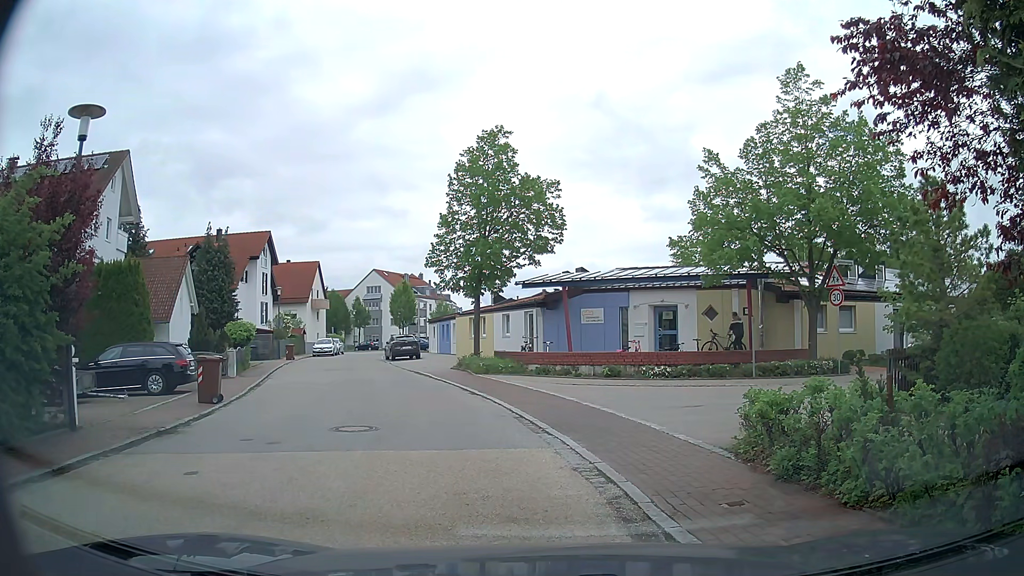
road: residential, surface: asphalt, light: Day
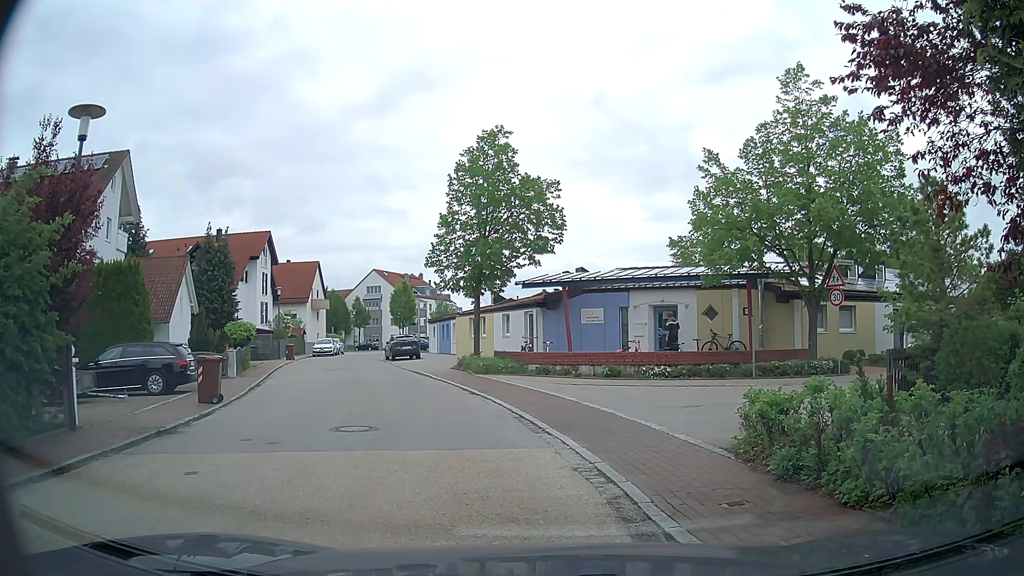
(0.0, 0.0) m; 0°
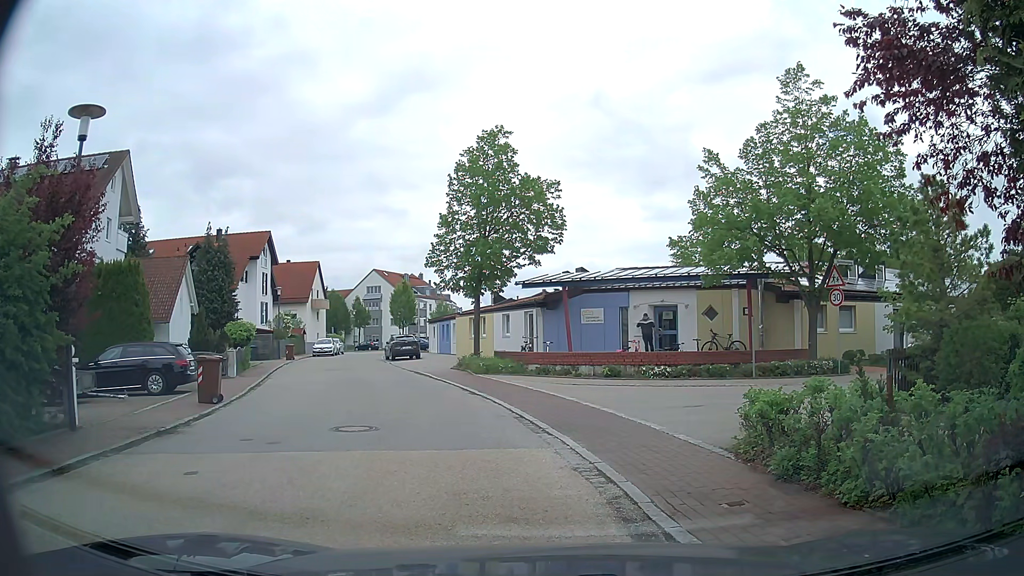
(0.0, 0.0) m; 0°
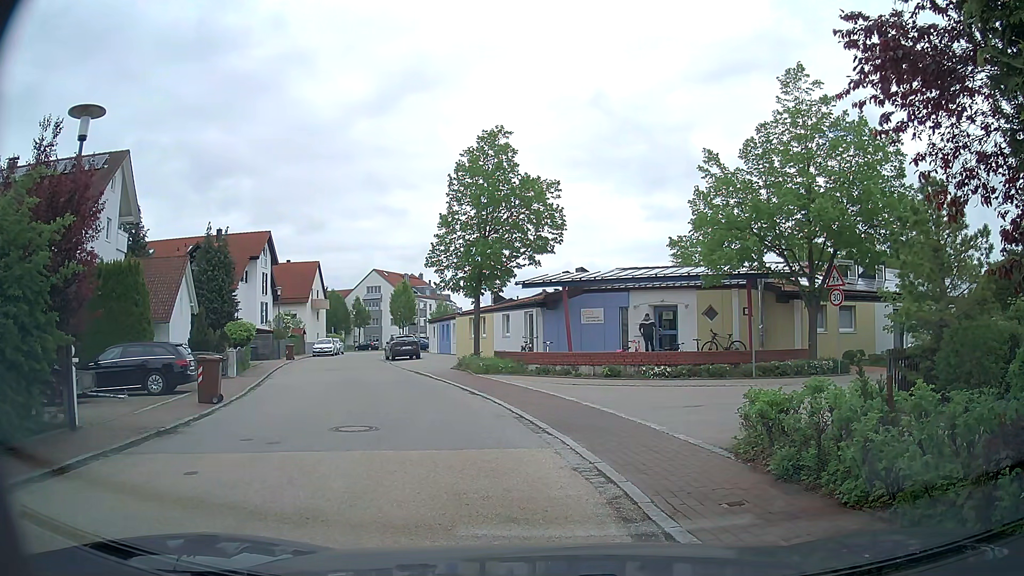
(0.0, 0.0) m; 0°
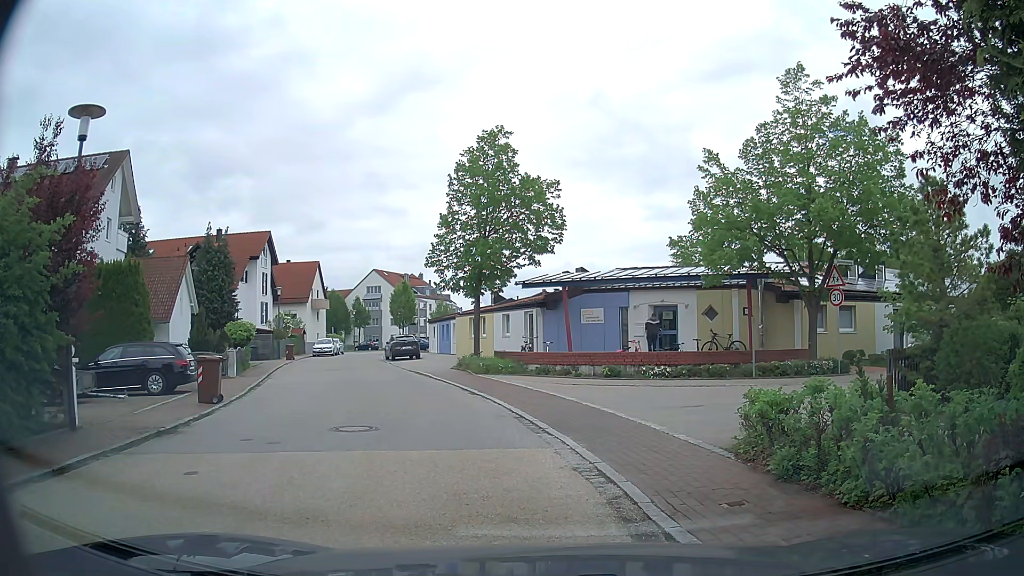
(0.0, 0.0) m; 0°
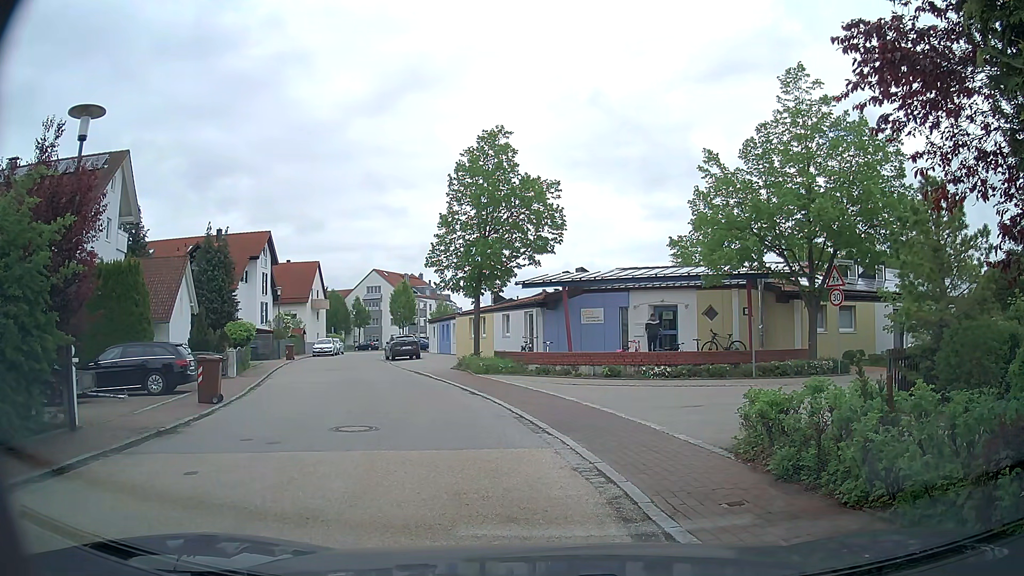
(0.0, 0.0) m; 0°
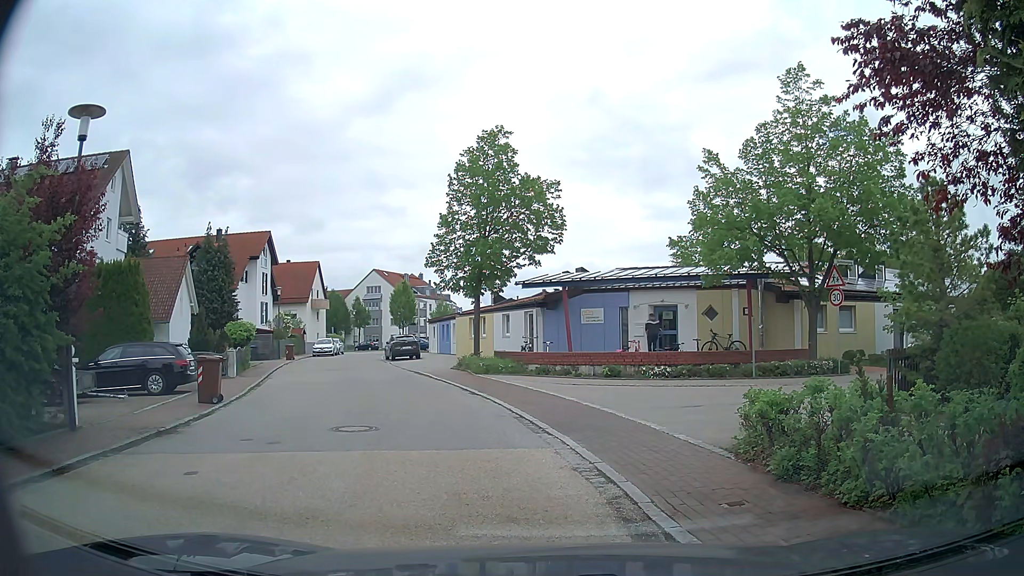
(0.0, 0.0) m; 0°
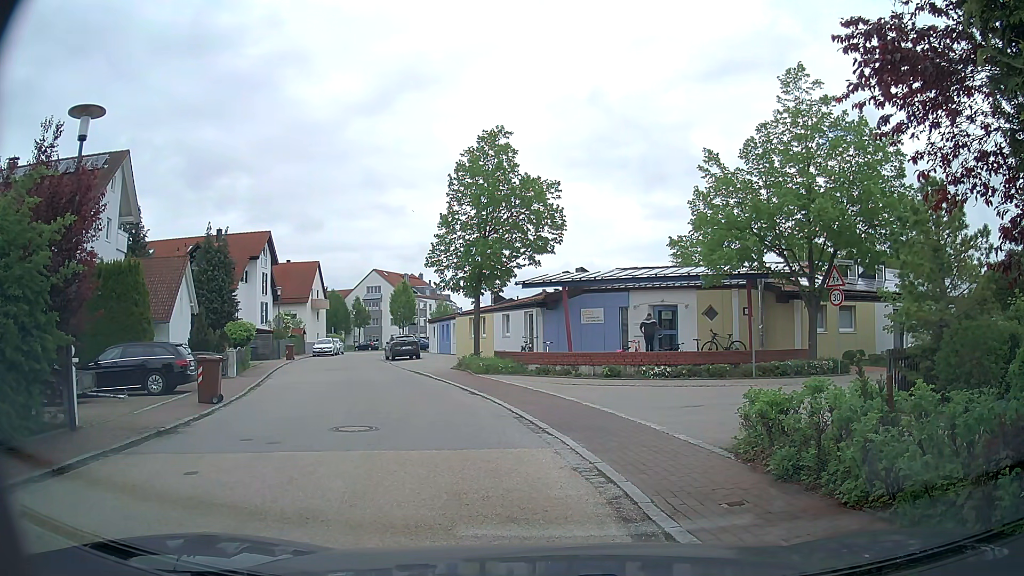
(0.0, 0.0) m; 0°
